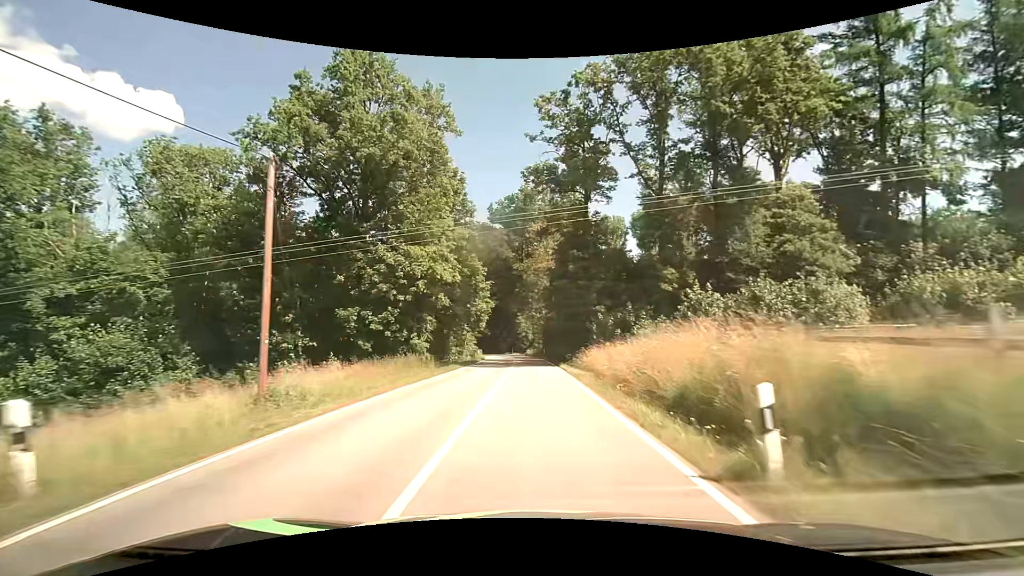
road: secondary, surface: asphalt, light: Day
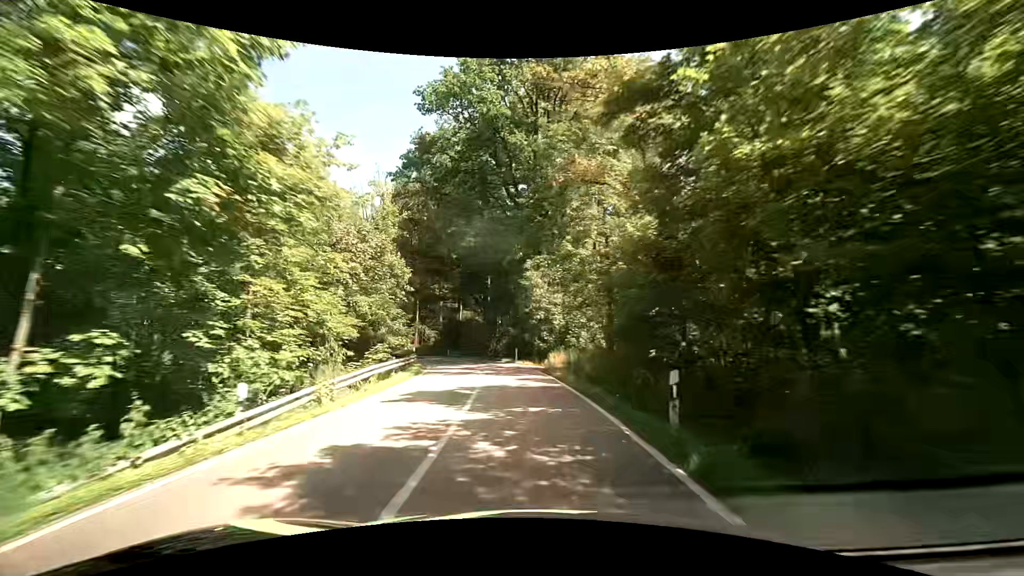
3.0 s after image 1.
(-0.3, +46.5) m; -2°
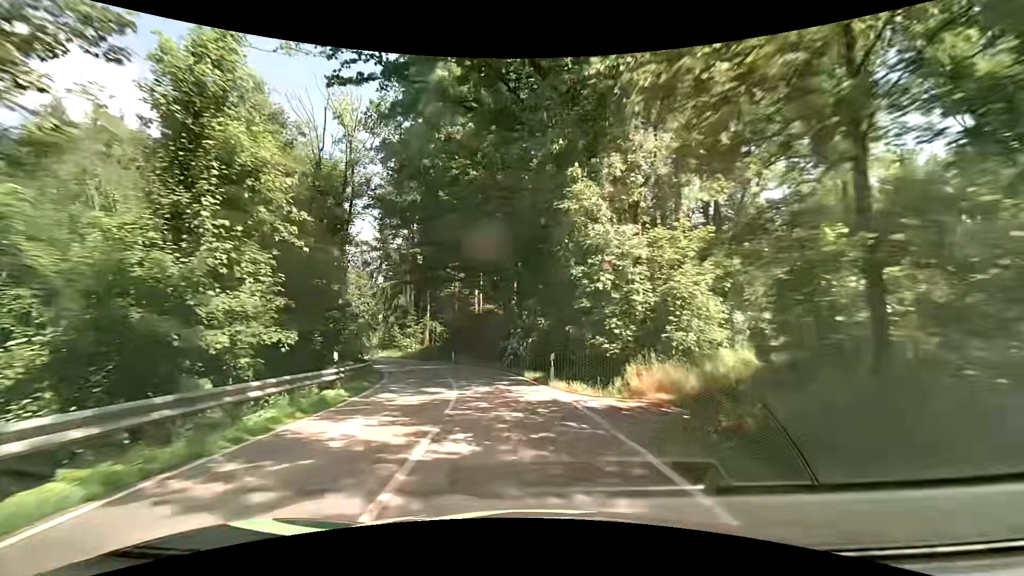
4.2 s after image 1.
(-0.7, +17.5) m; -4°
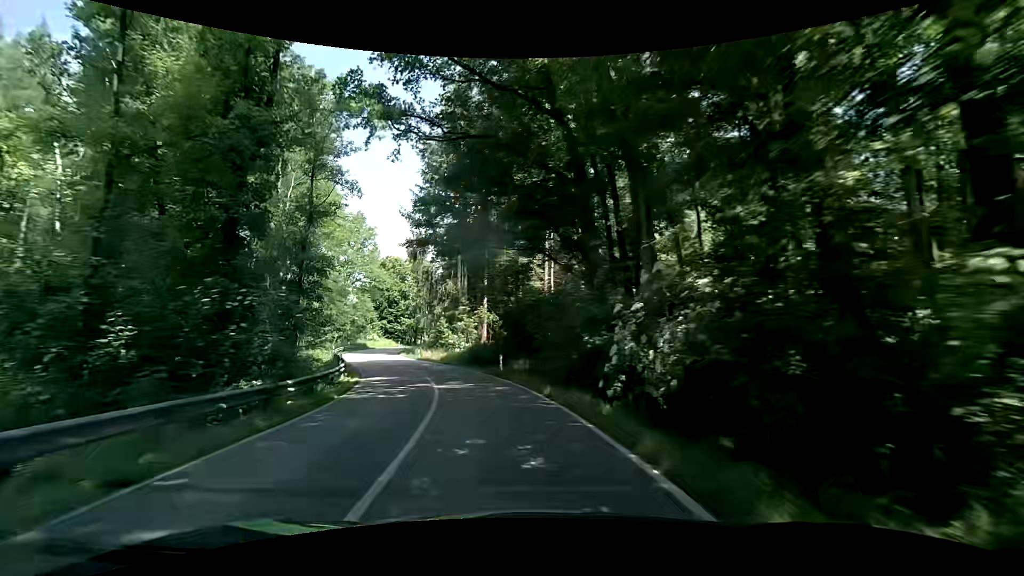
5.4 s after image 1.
(-1.0, +16.8) m; -8°
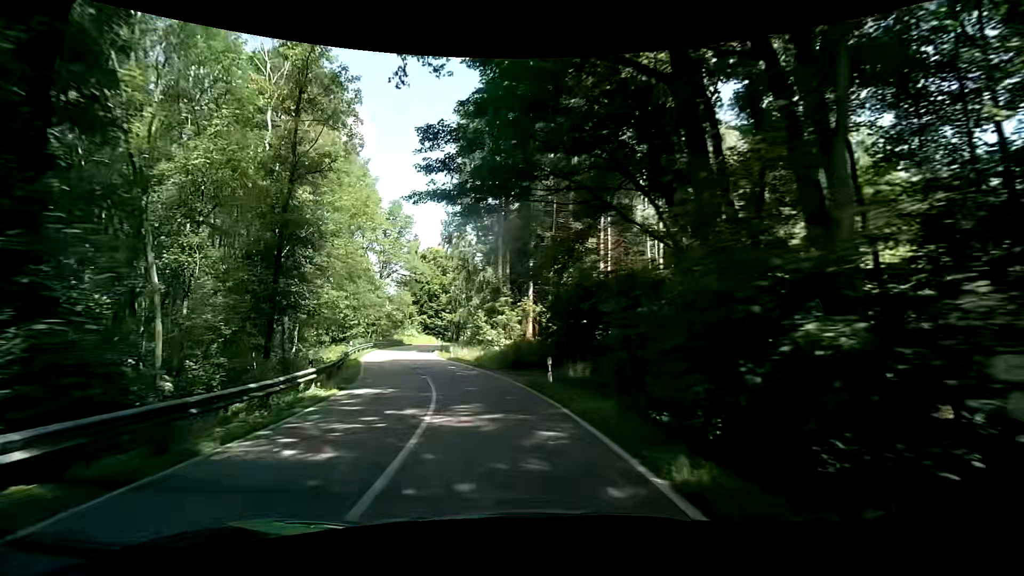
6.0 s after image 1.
(-0.4, +8.2) m; -5°
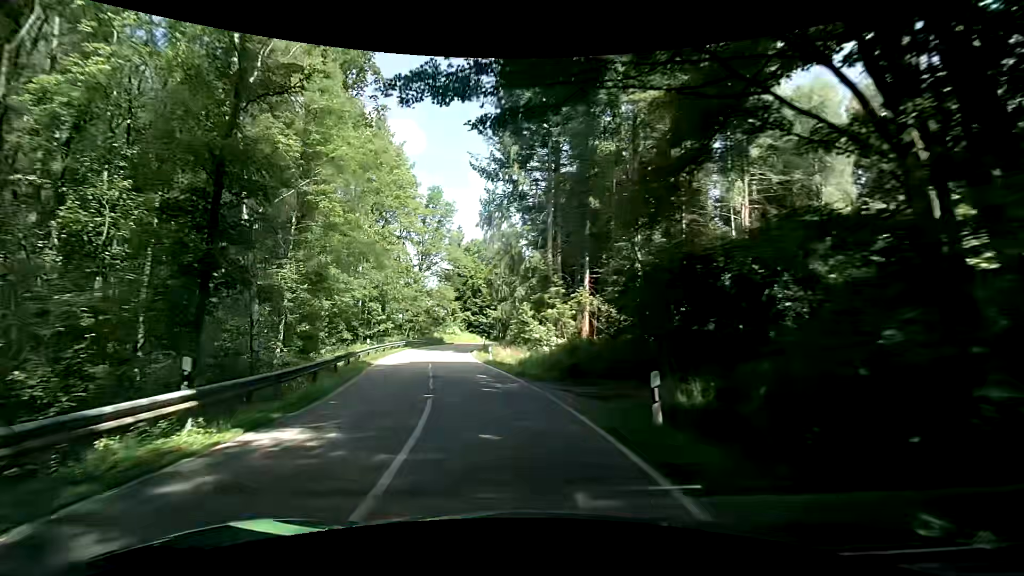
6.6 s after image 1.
(-0.4, +8.0) m; -6°
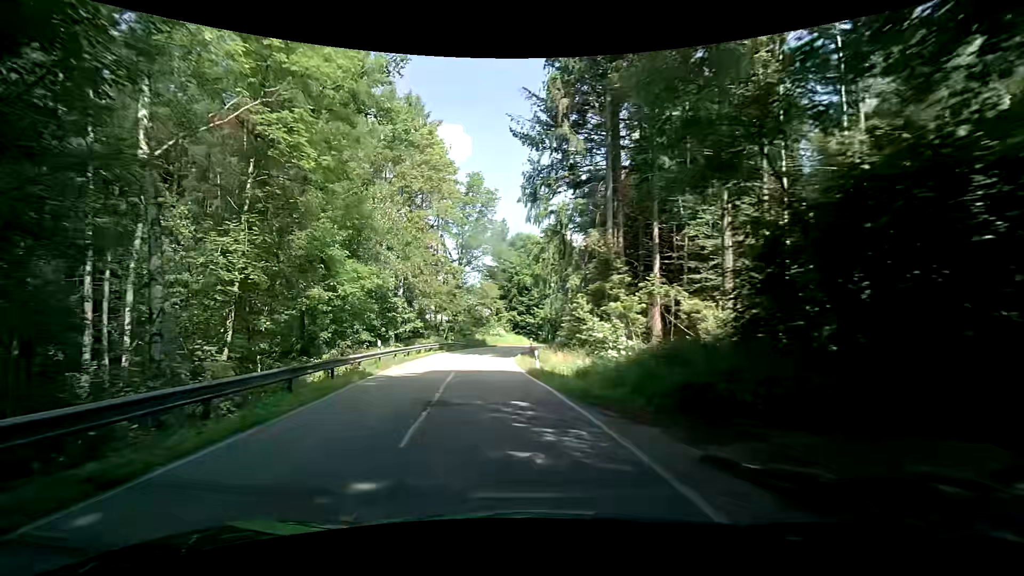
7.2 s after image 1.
(-0.3, +7.8) m; -6°
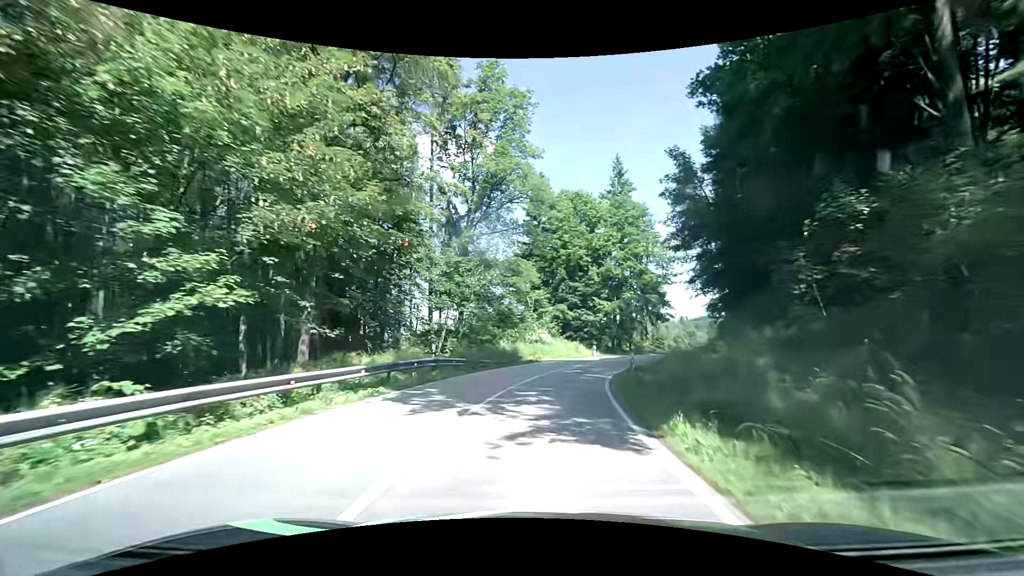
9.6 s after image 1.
(-2.3, +29.4) m; -5°
(0, +10) (+2, +20) (+4, +30) (+7, +39) (+12, +48) (+17, +57) (+23, +65) (+29, +73) (+35, +80) (+42, +88) m
